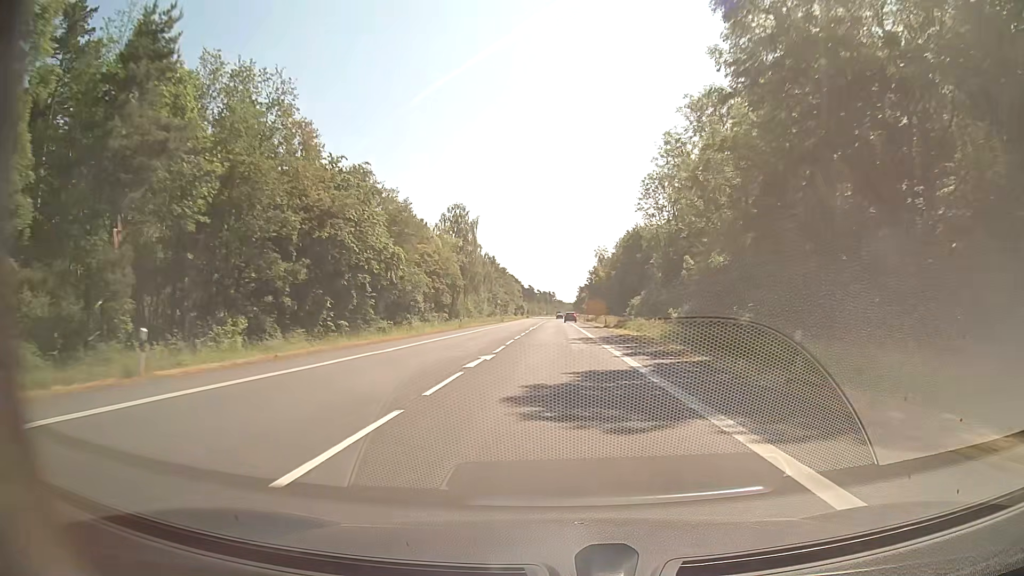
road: secondary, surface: asphalt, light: Day
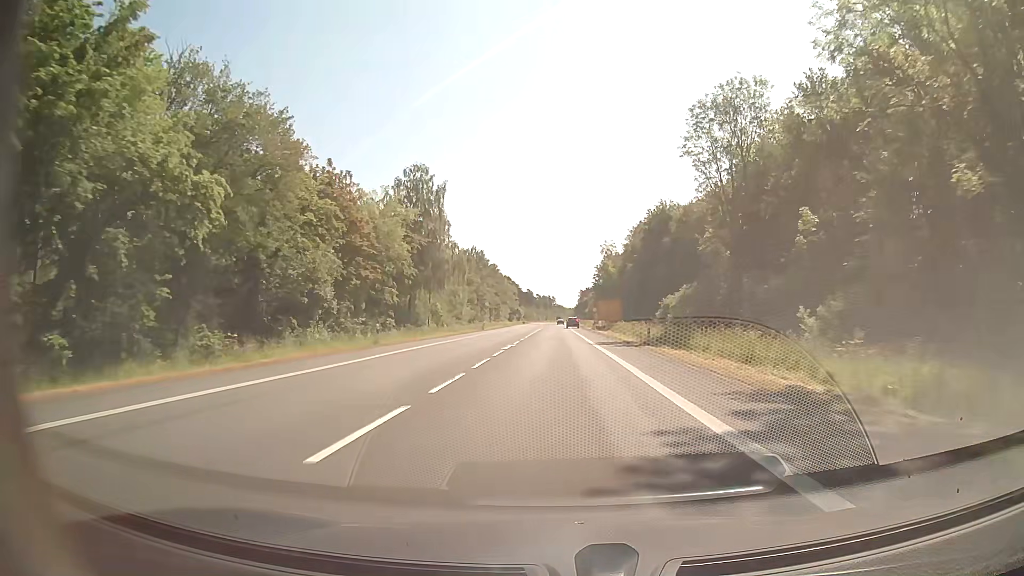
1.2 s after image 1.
(0.0, +29.1) m; 0°
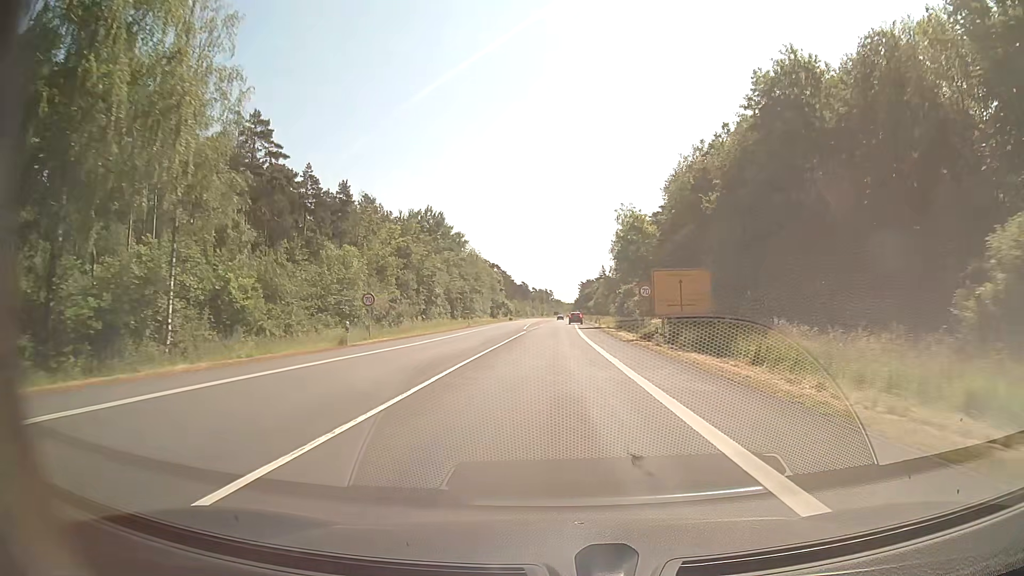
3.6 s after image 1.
(0.0, +53.8) m; 0°
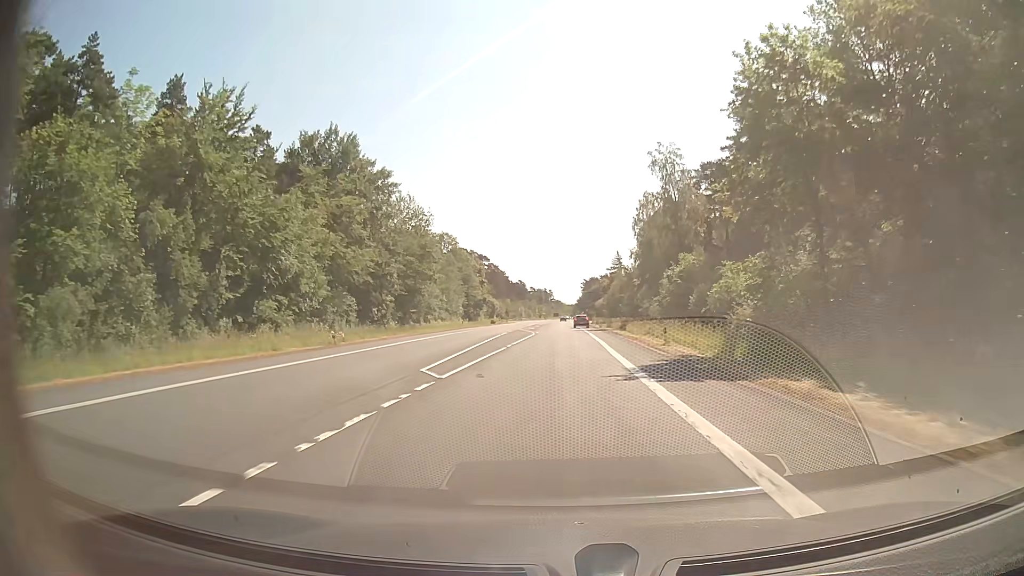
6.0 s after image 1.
(+0.1, +48.1) m; 0°
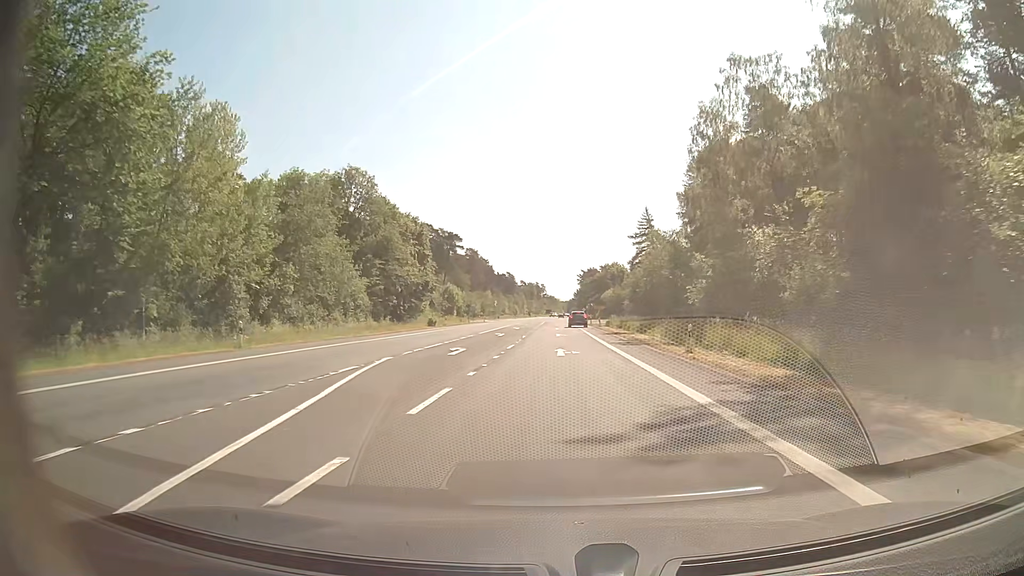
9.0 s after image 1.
(+0.3, +57.3) m; 0°
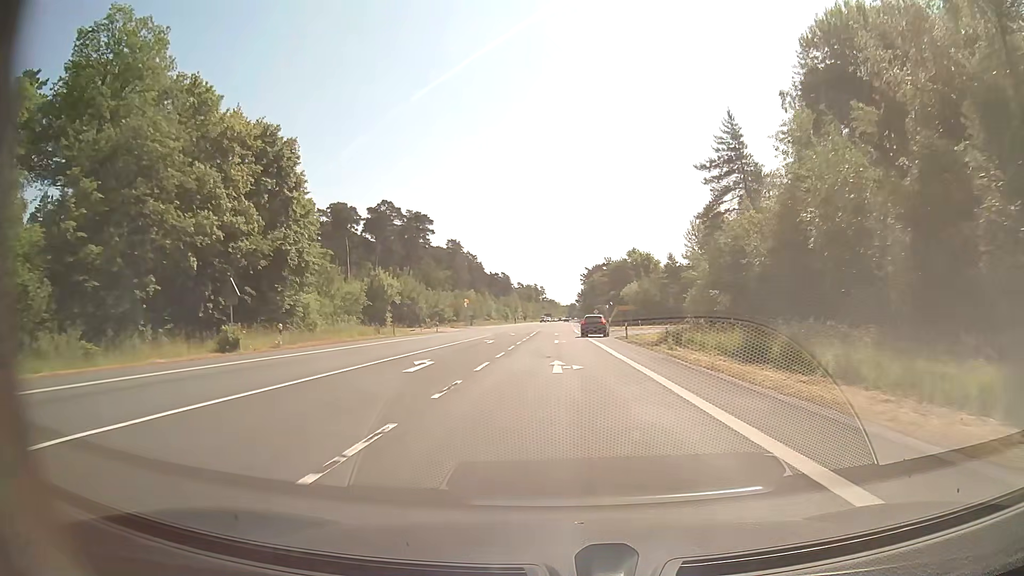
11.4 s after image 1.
(+0.2, +45.6) m; 0°
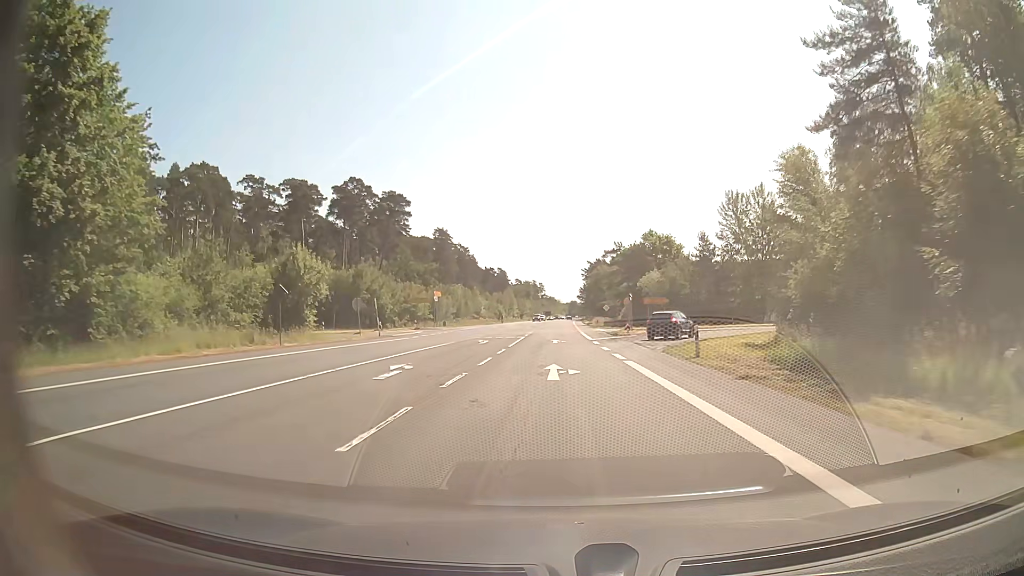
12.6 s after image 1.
(0.0, +22.7) m; 0°
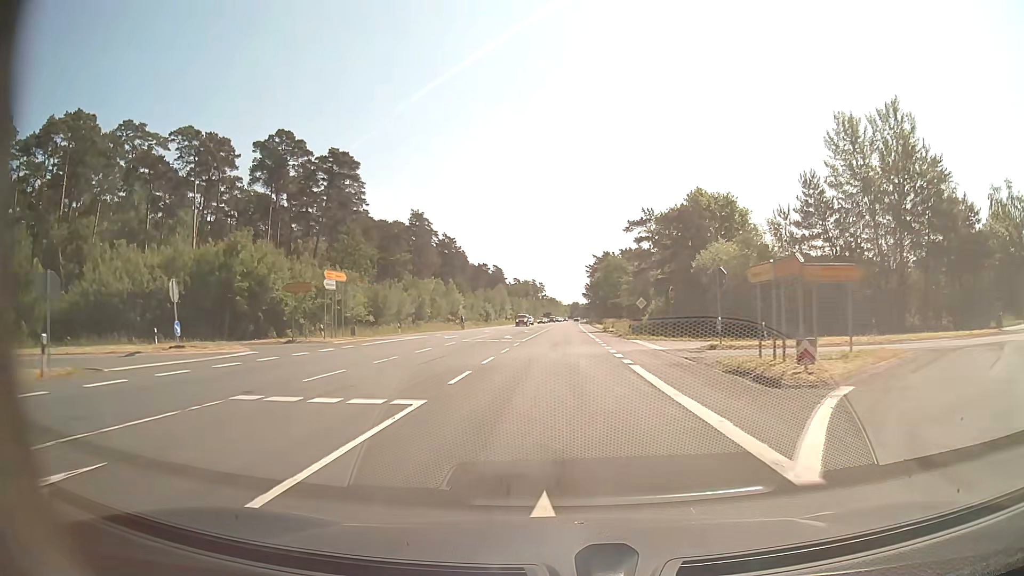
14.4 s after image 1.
(-0.1, +33.9) m; 0°
(0, +10) (0, +20) (0, +30) (0, +40) (0, +50) (+1, +60) (+1, +70) (+1, +80) (+1, +90) (+1, +100) m
